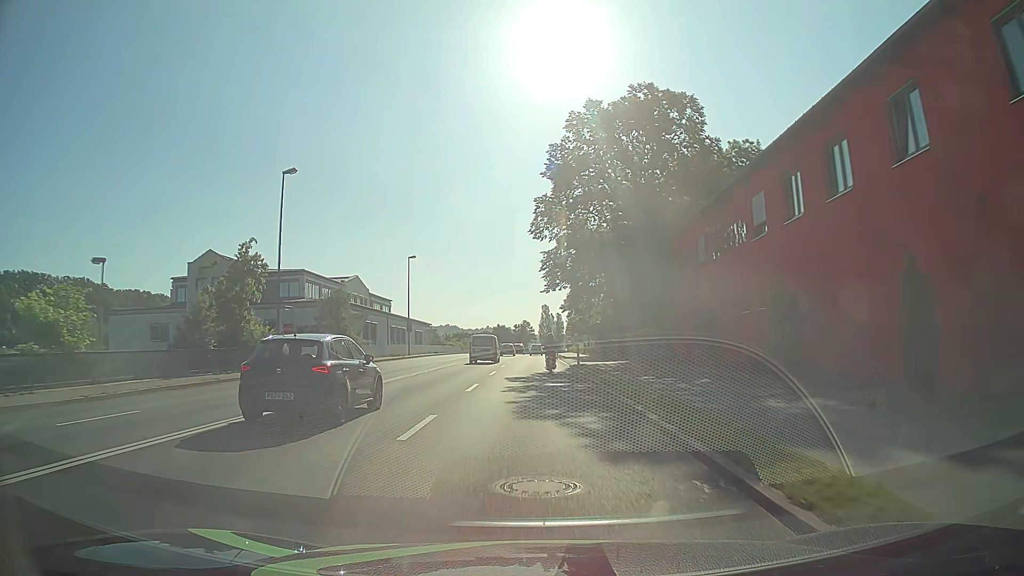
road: primary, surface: asphalt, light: Day
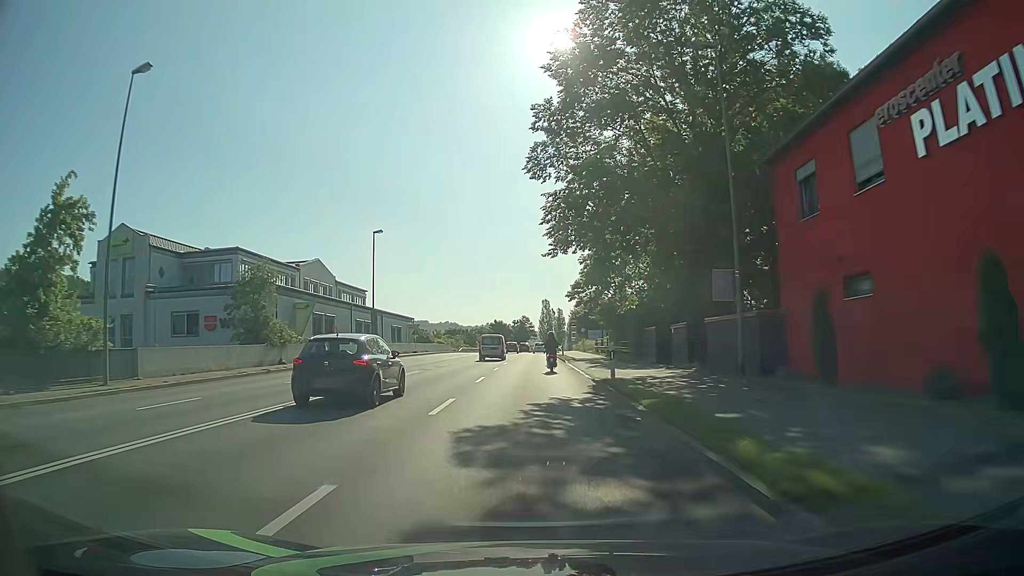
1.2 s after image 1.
(0.0, +15.2) m; 0°
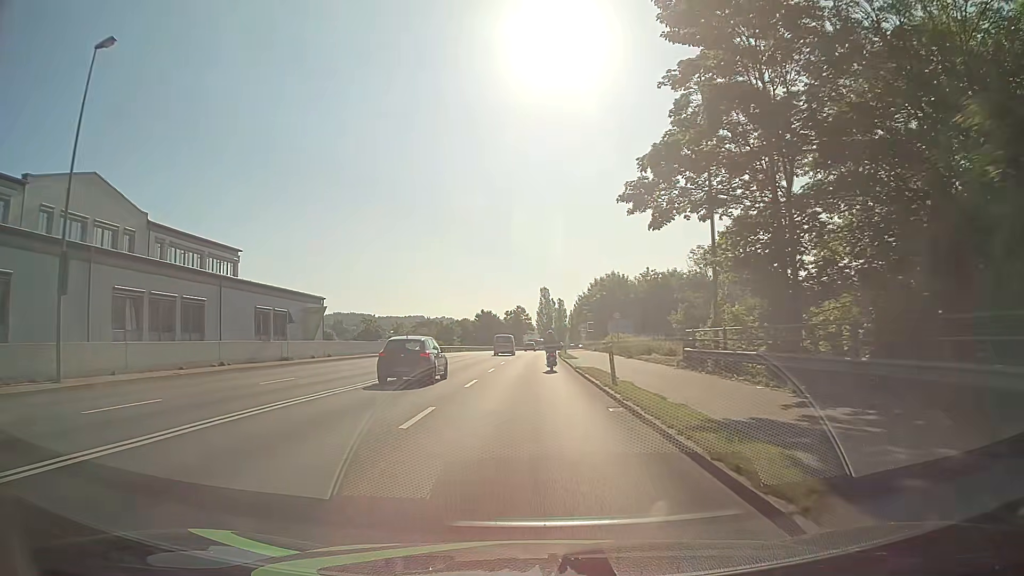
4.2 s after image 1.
(-0.1, +38.2) m; 0°
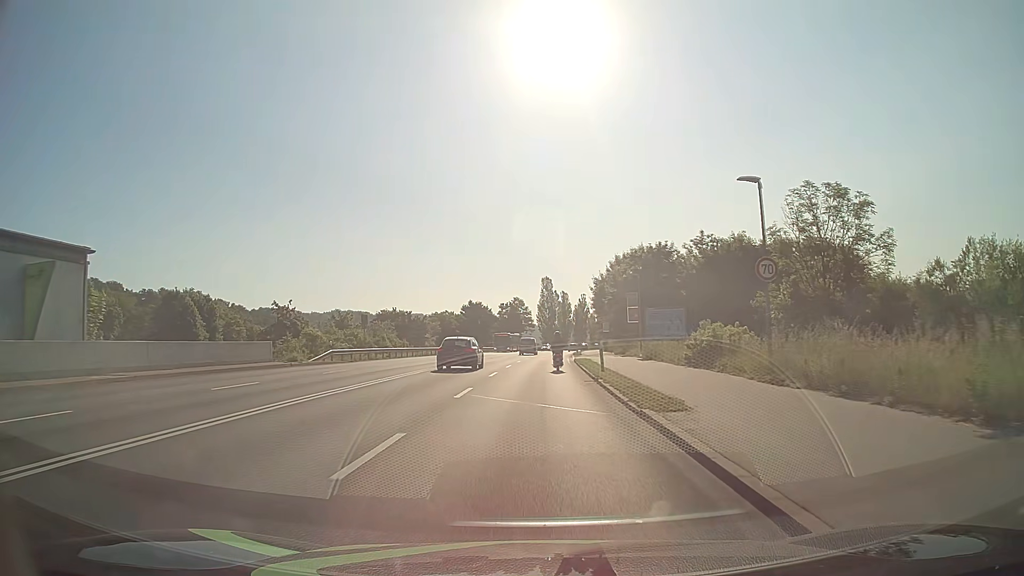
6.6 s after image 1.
(-0.1, +30.7) m; 0°
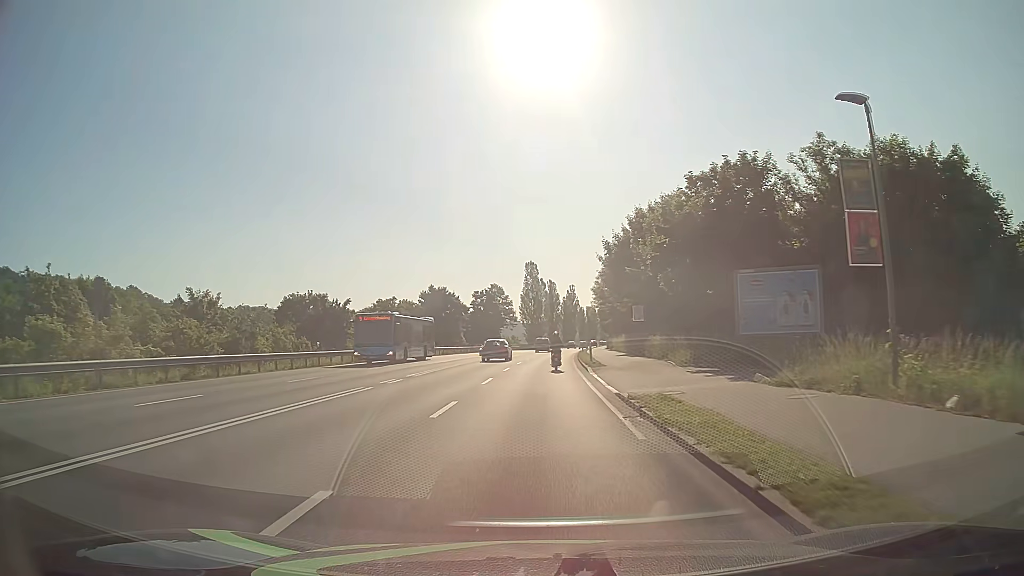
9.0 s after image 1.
(+0.4, +30.6) m; +2°
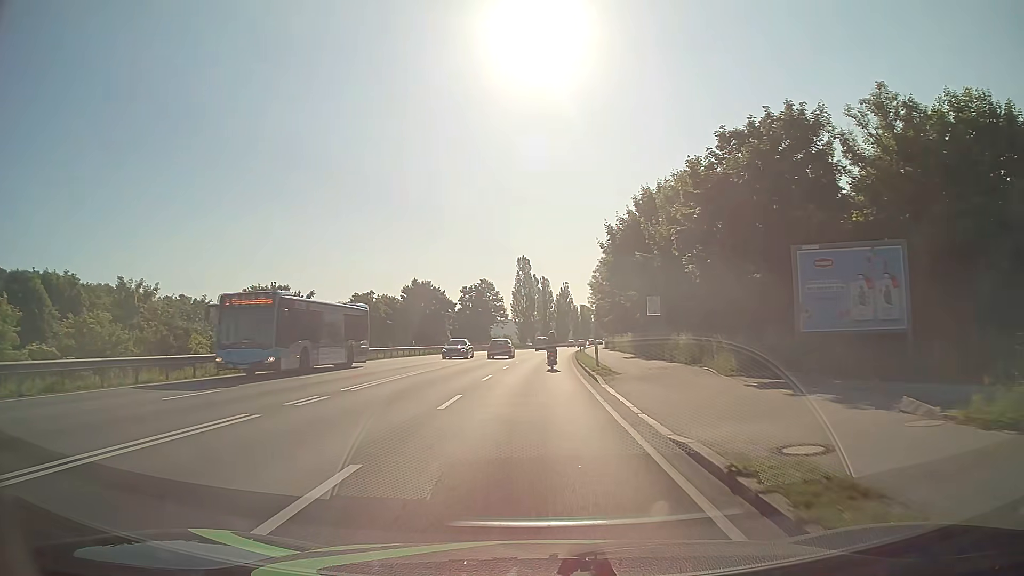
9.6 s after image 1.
(0.0, +7.7) m; +1°
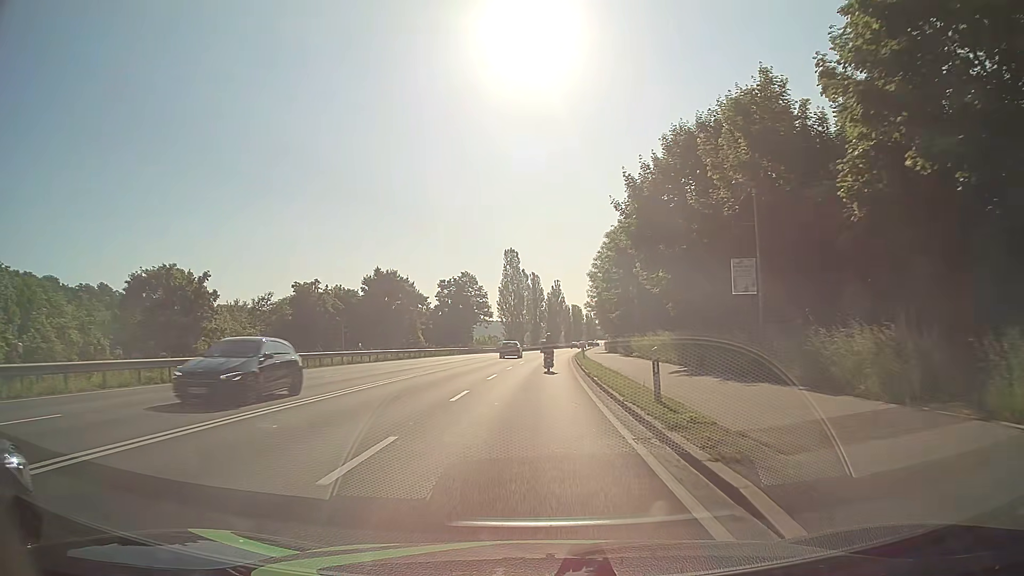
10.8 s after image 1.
(+0.1, +15.8) m; +1°
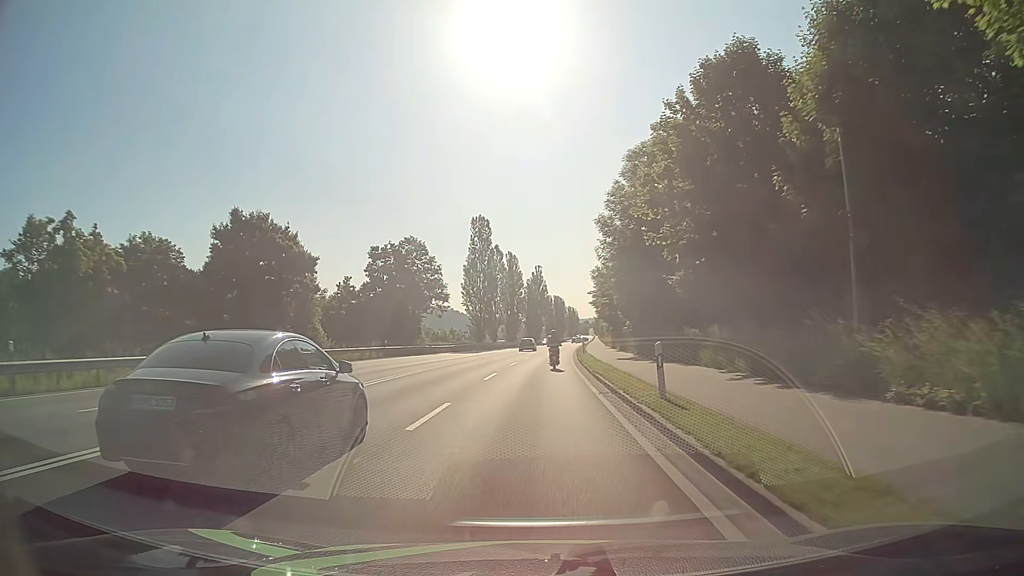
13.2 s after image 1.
(+0.3, +32.3) m; +1°
